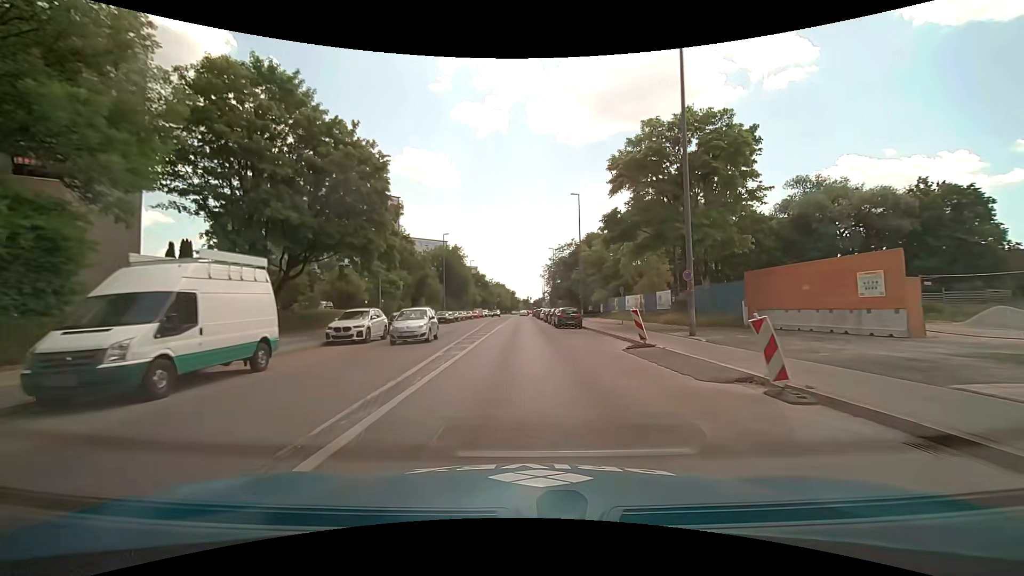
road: secondary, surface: asphalt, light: Day
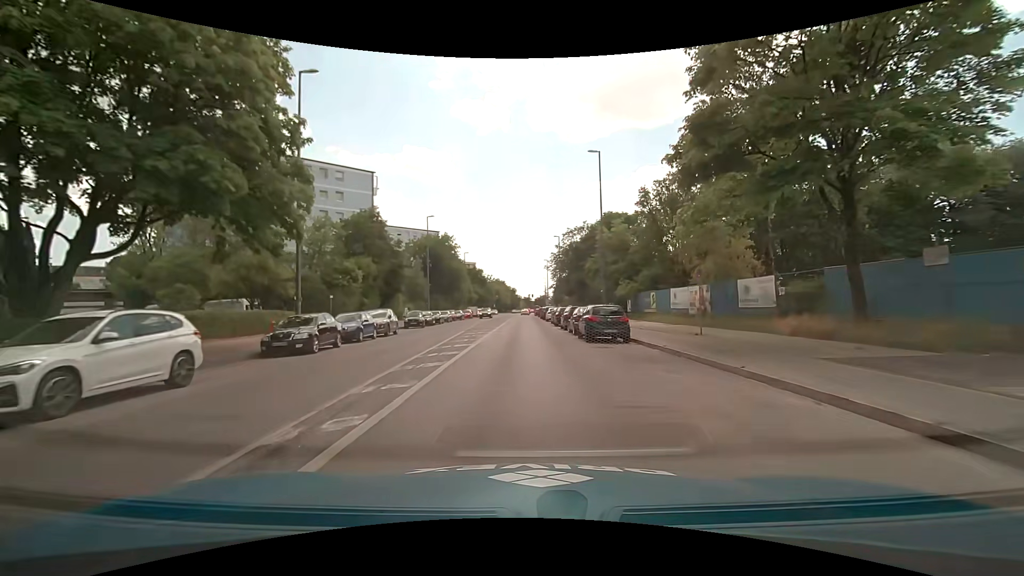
(0.0, +15.3) m; 0°
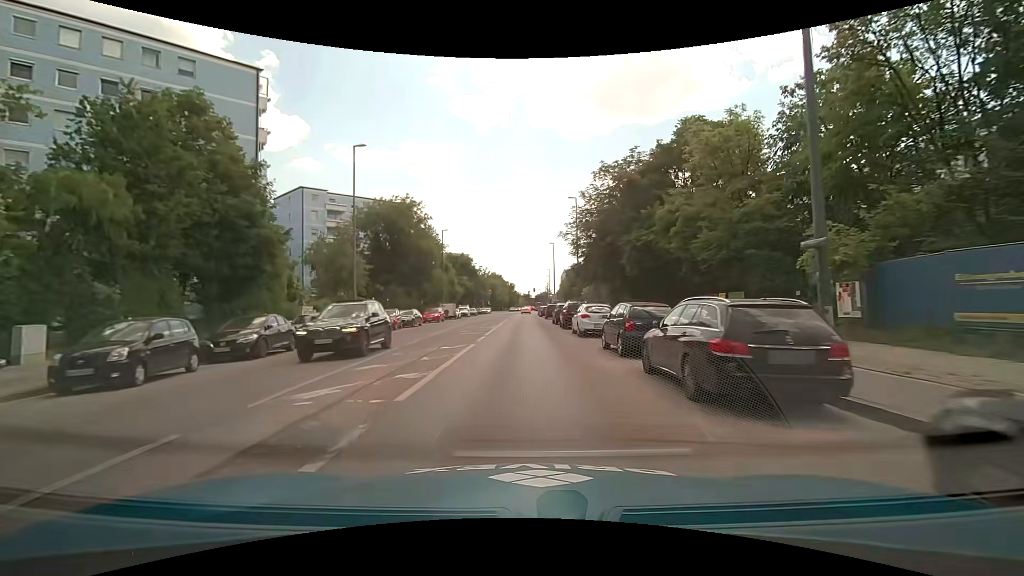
(-0.2, +30.7) m; 0°
(0, +10) (0, +20) (0, +30) (0, +40) (0, +50) (0, +60) (0, +70) (0, +80) (+1, +90) (+2, +100) m
